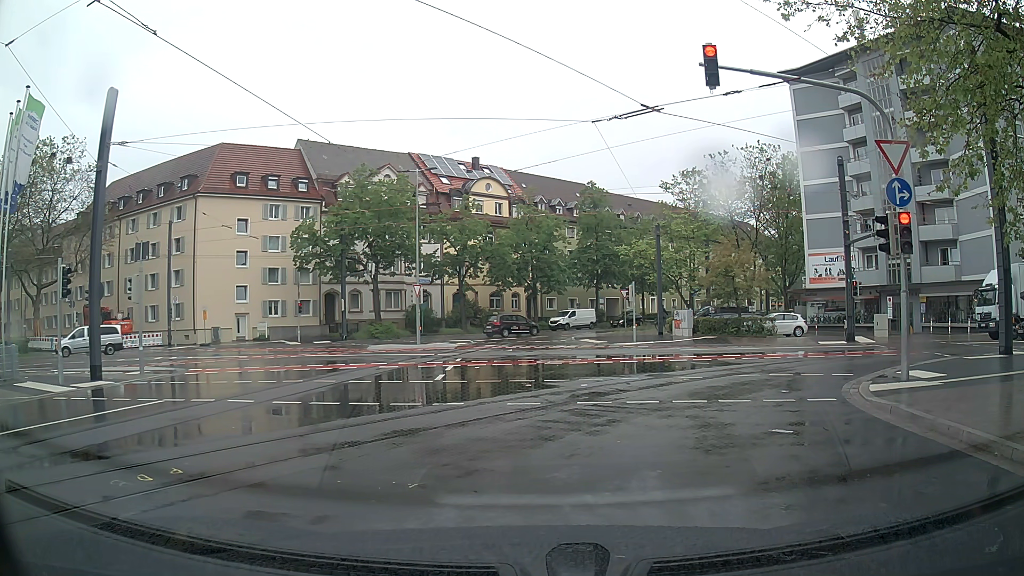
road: residential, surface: asphalt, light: Day
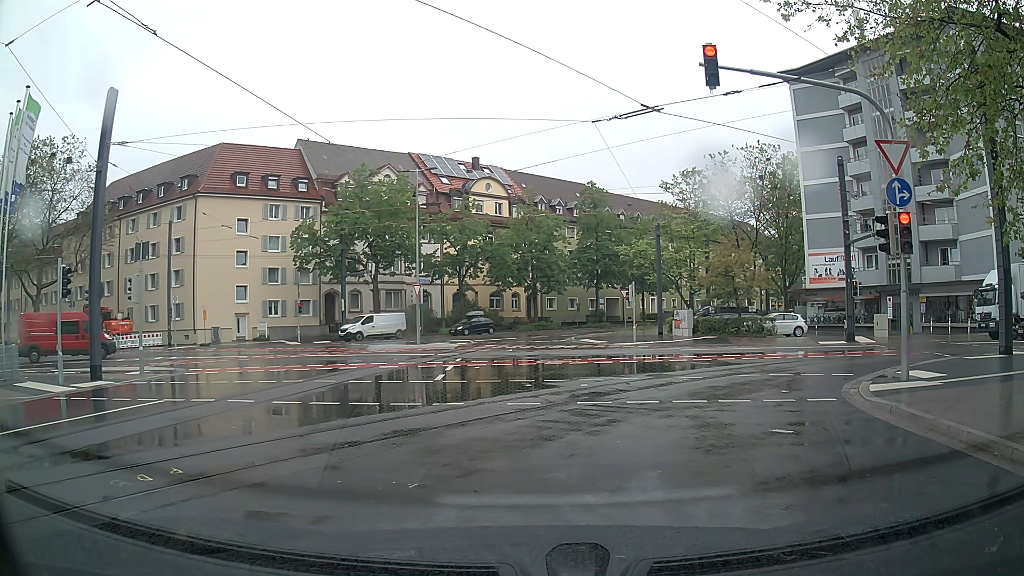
(0.0, 0.0) m; 0°
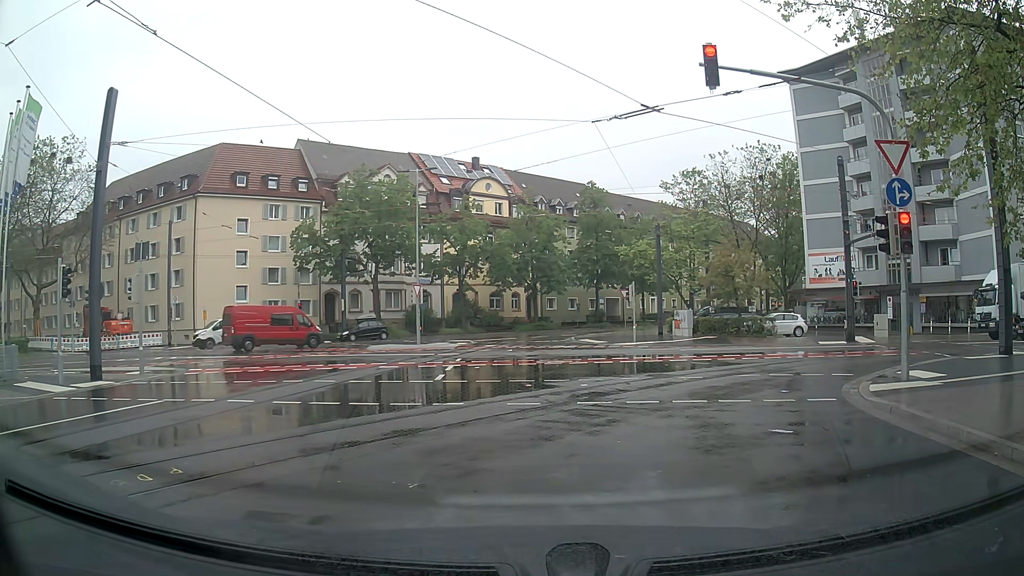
(0.0, 0.0) m; 0°
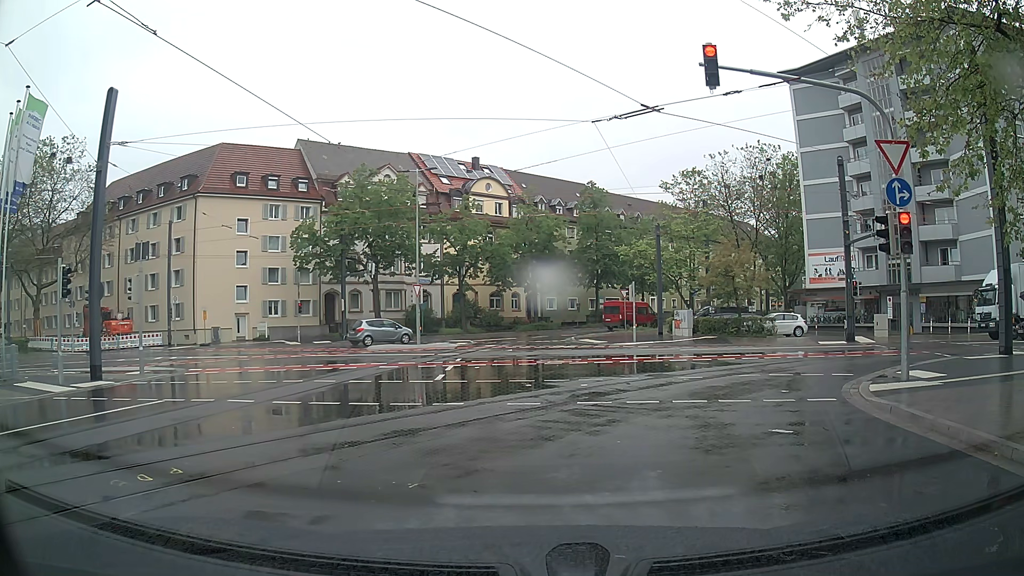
(0.0, 0.0) m; 0°
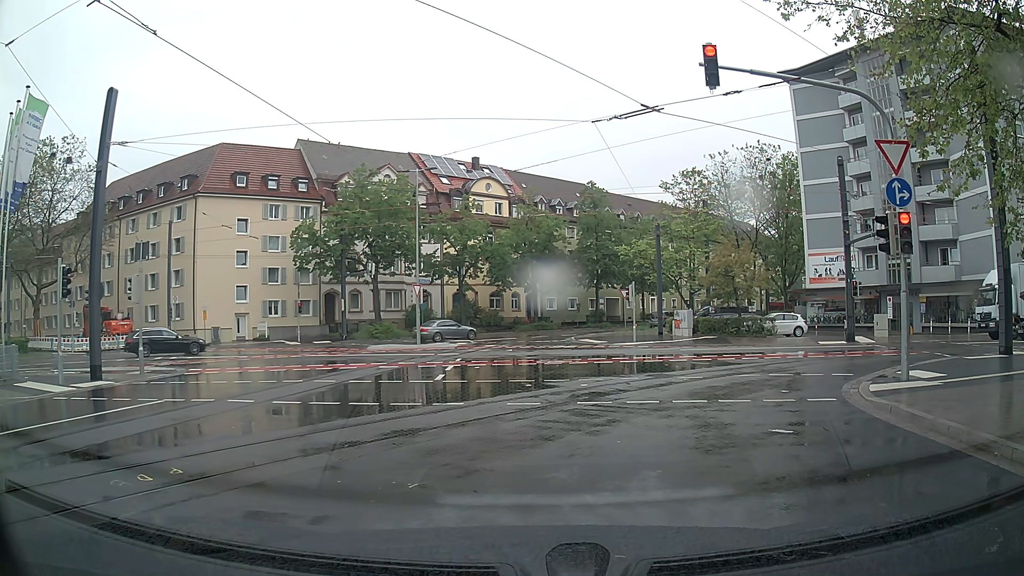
(0.0, 0.0) m; 0°
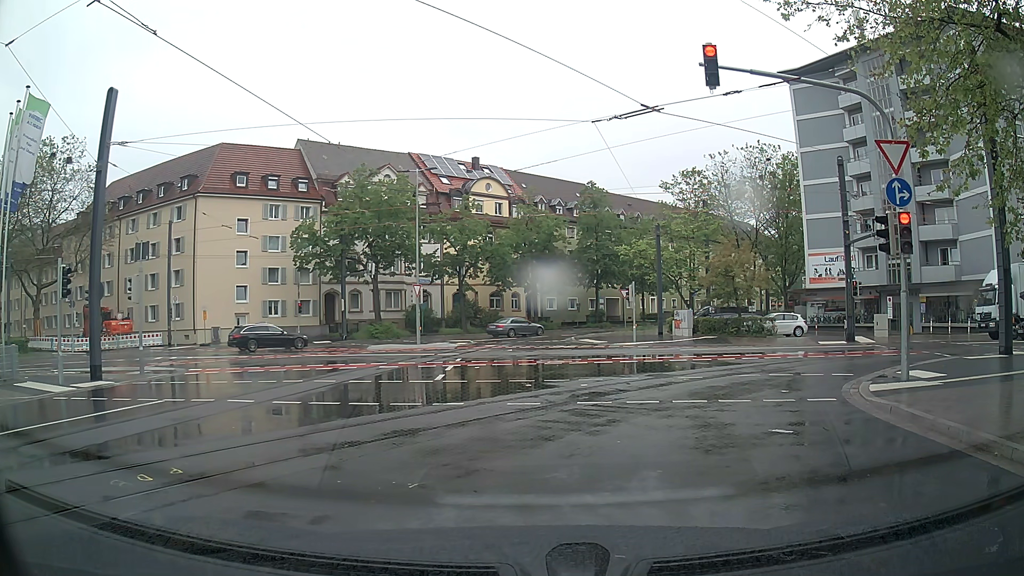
(0.0, 0.0) m; 0°
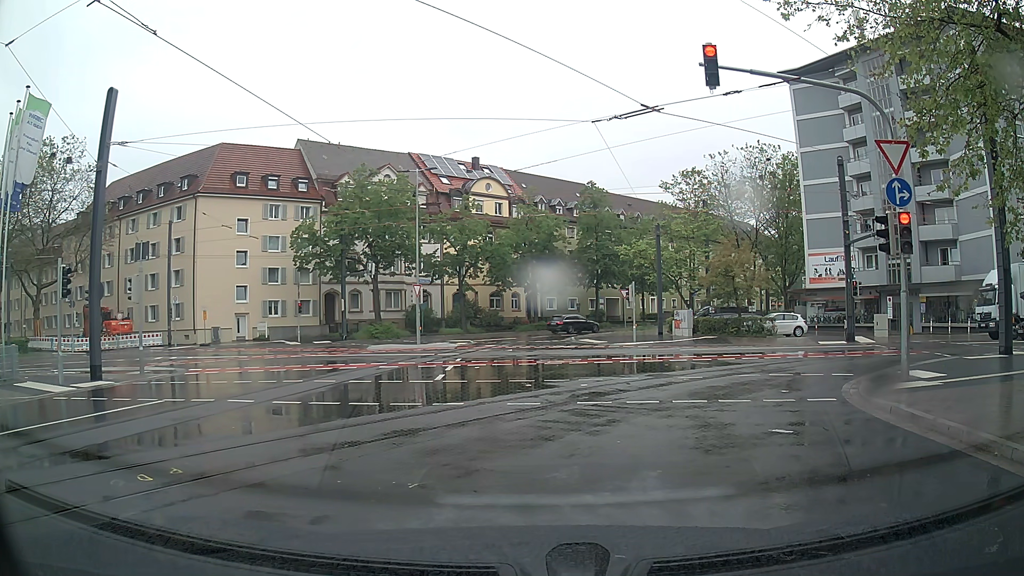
(0.0, 0.0) m; 0°
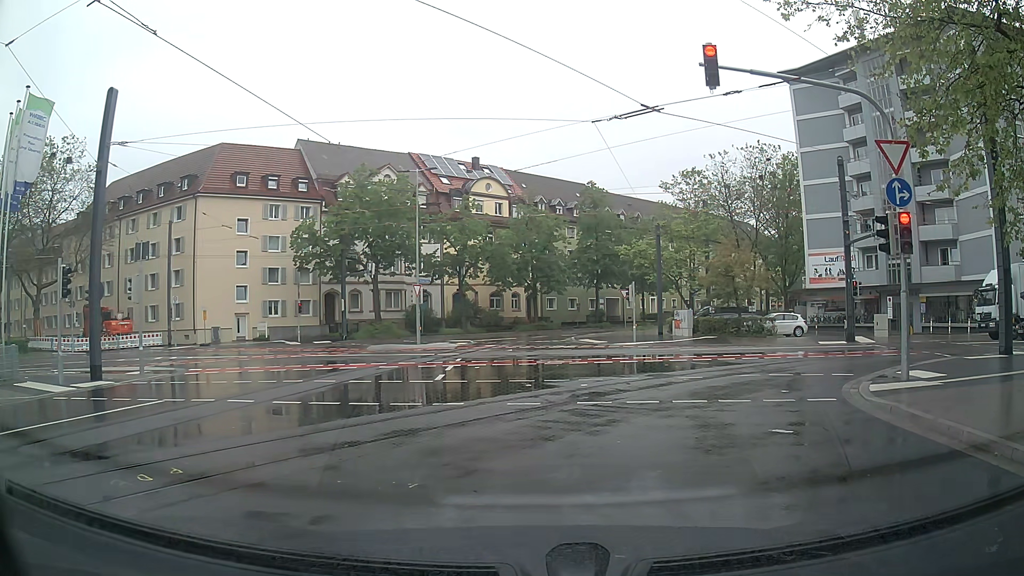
(0.0, 0.0) m; 0°
